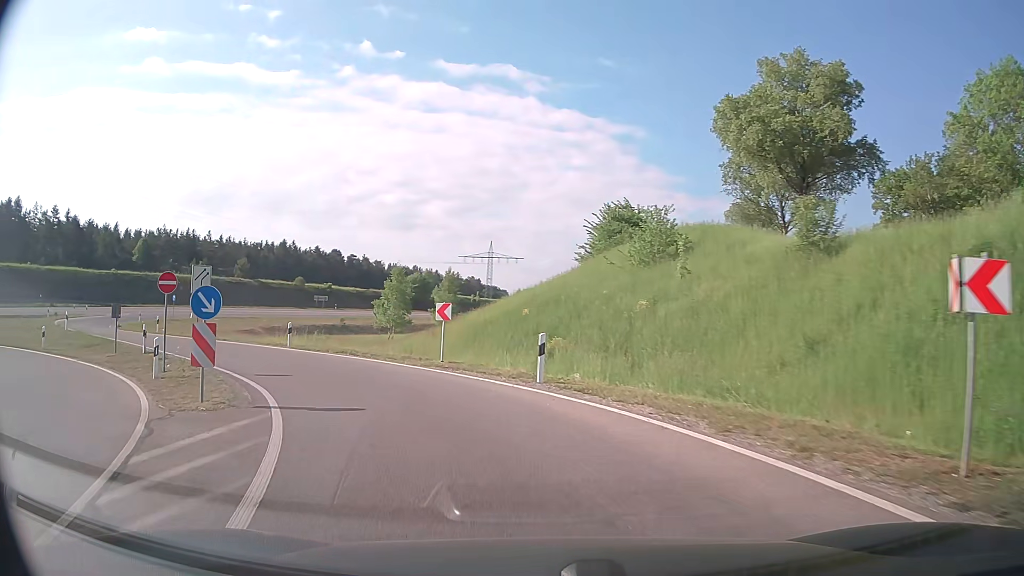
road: trunk_link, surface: asphalt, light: Day
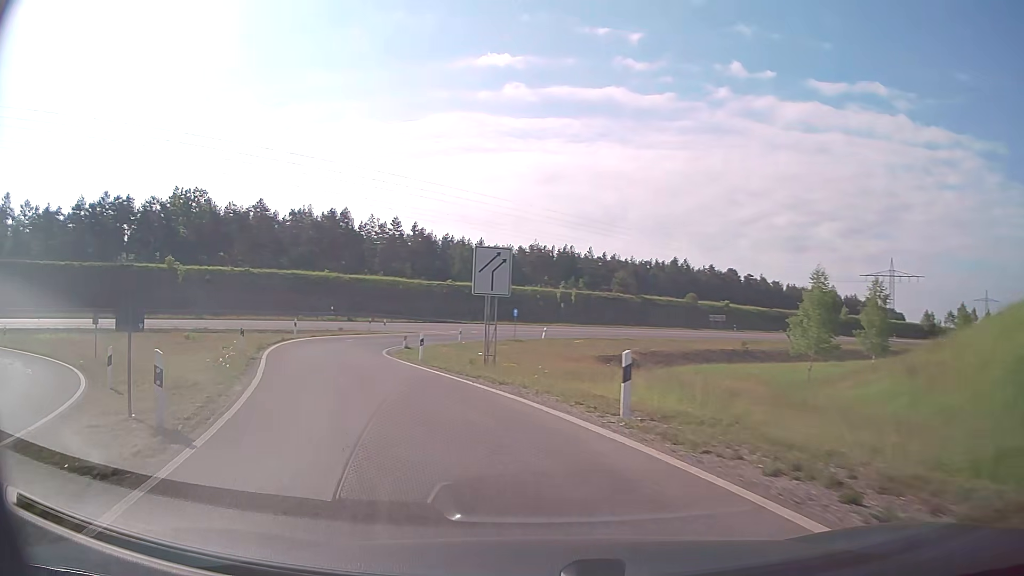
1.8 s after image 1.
(-4.7, +16.9) m; -33°
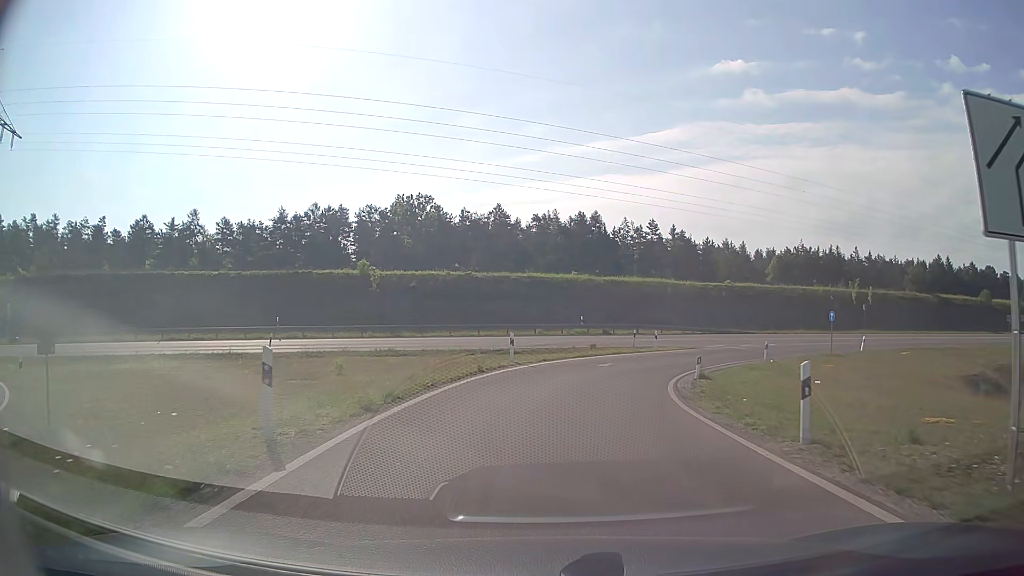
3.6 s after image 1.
(-3.8, +15.5) m; -22°
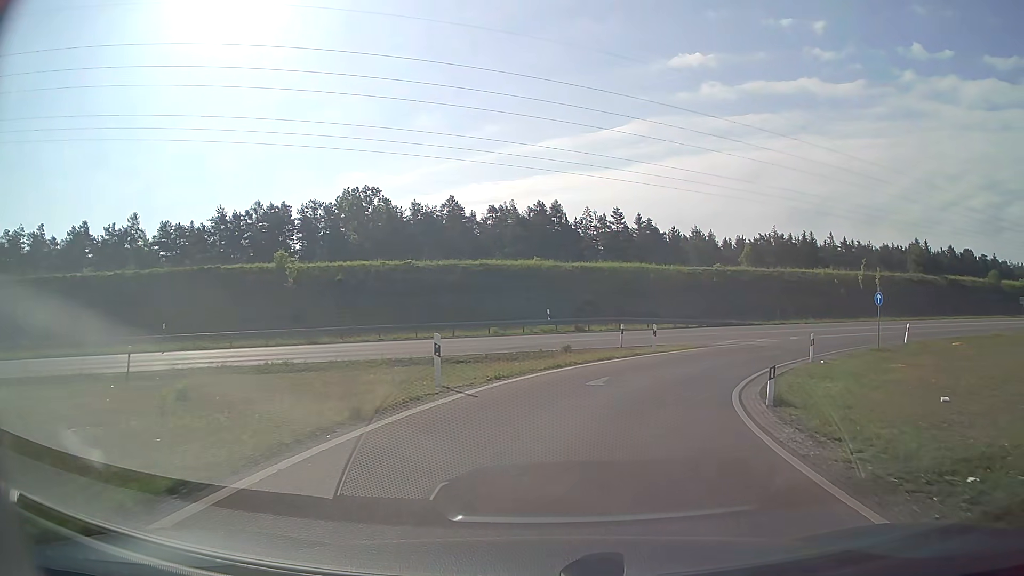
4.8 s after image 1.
(+0.1, +10.5) m; +3°
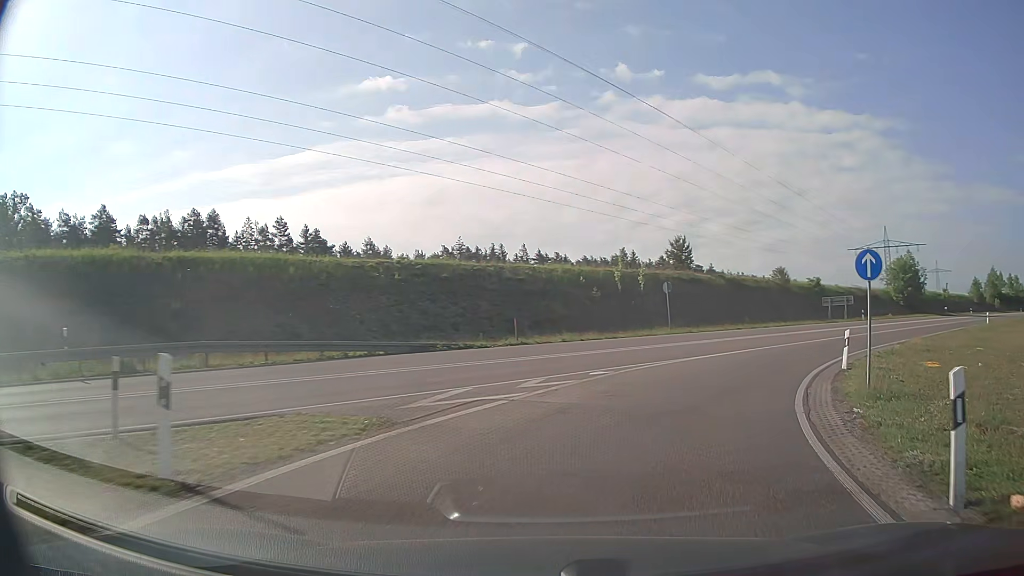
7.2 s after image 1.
(+4.1, +21.0) m; +27°
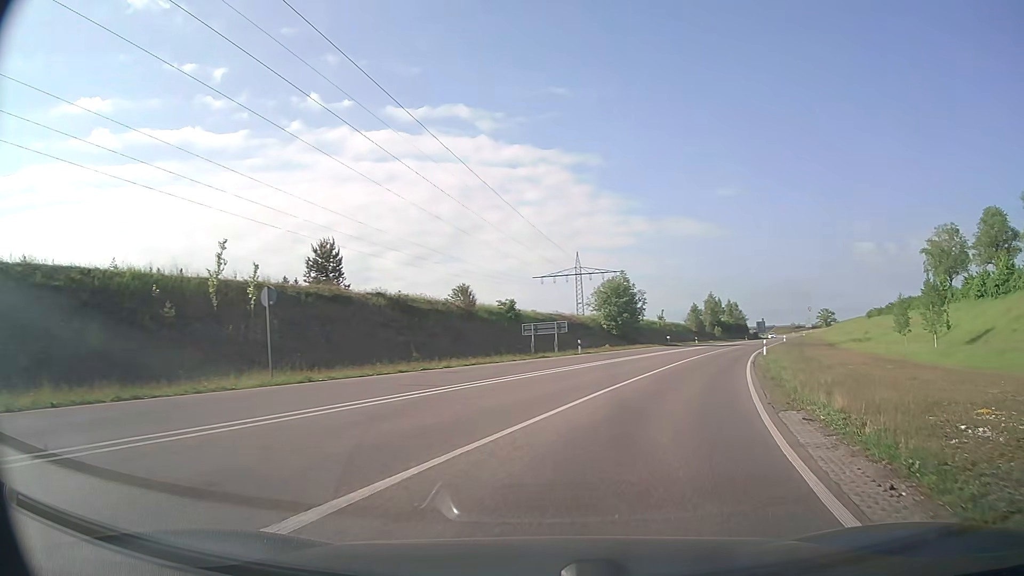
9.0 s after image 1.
(+4.4, +16.5) m; +28°
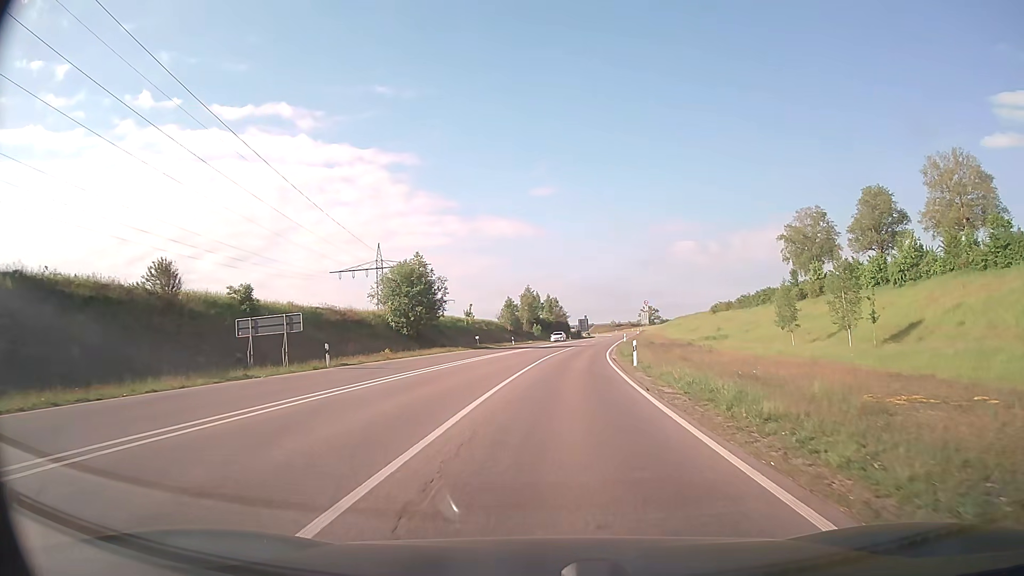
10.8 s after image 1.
(+3.5, +18.8) m; +16°
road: trunk
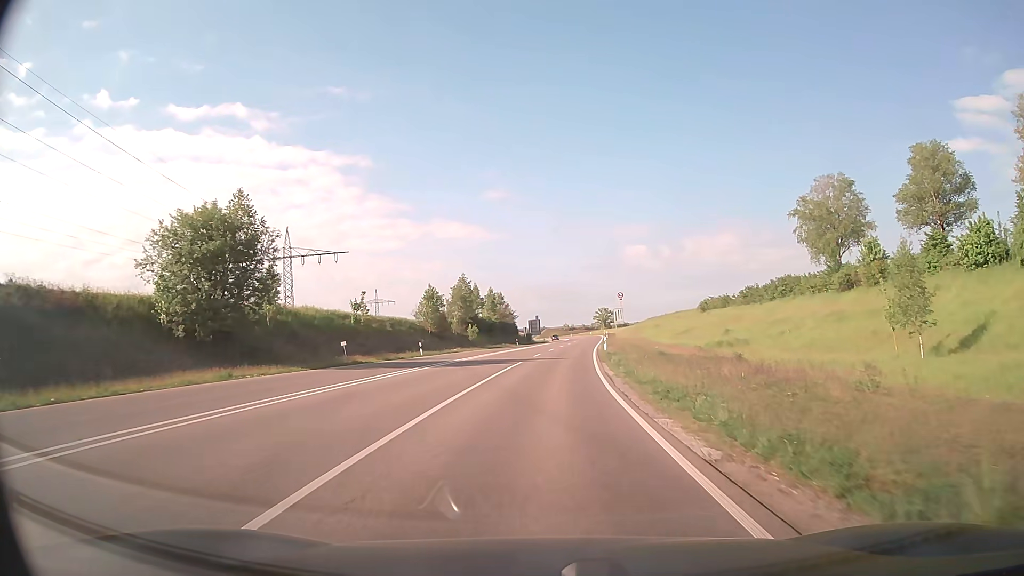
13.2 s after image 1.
(+1.3, +31.6) m; +4°
(0, +10) (0, +20) (+1, +30) (+1, +40) (+2, +50) (+3, +60) (+4, +70) (+4, +80) (+5, +90) (+6, +100) m
